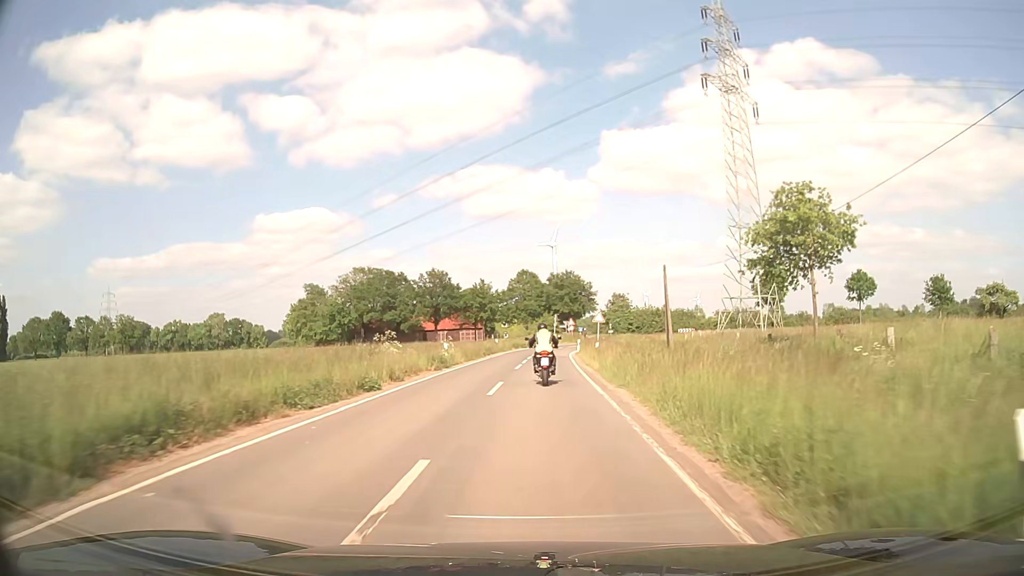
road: secondary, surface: asphalt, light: Day
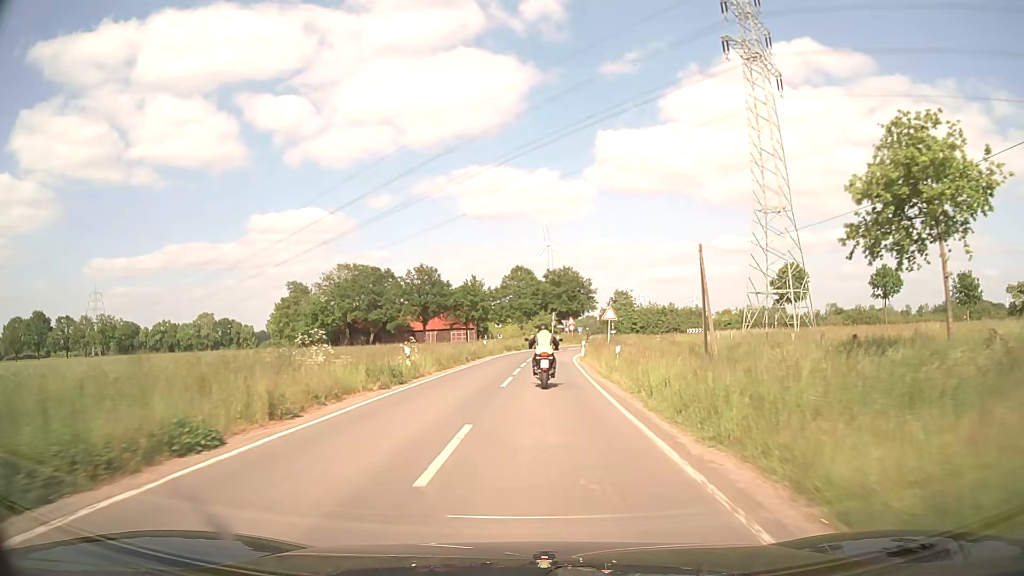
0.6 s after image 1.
(+0.1, +9.1) m; 0°
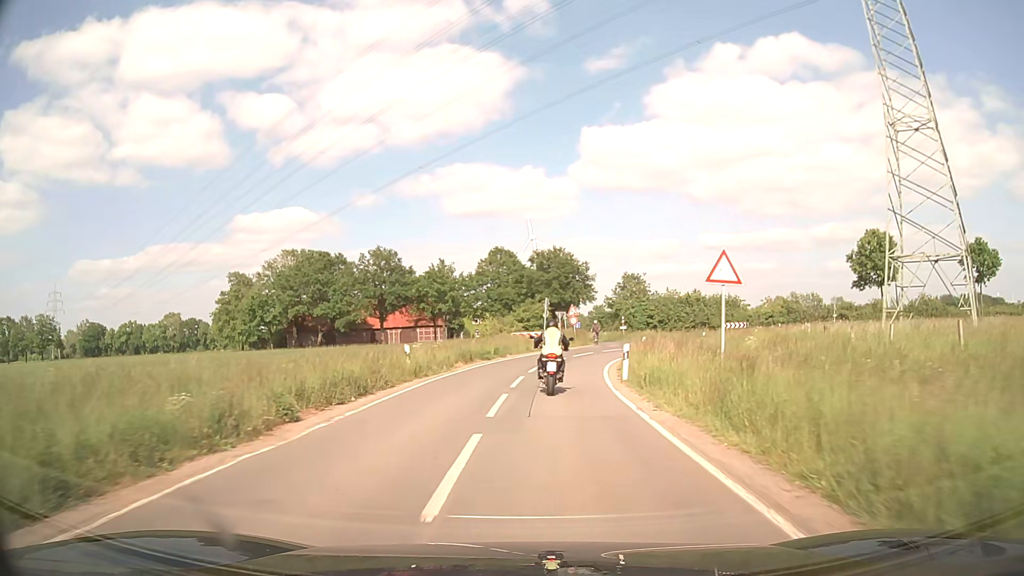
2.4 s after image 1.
(+0.3, +25.2) m; +1°
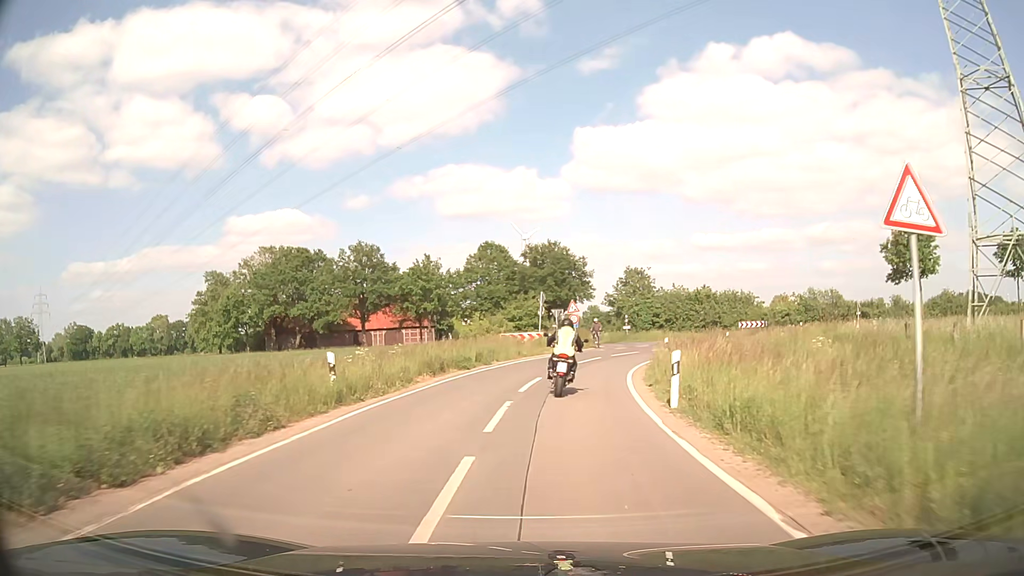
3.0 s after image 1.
(0.0, +7.6) m; 0°
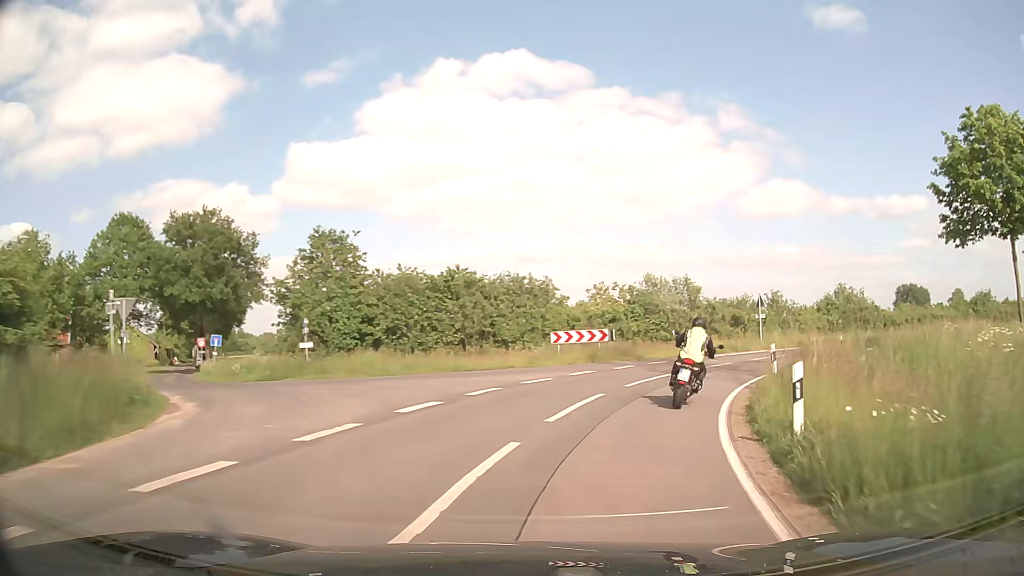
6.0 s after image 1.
(+5.1, +35.0) m; +24°
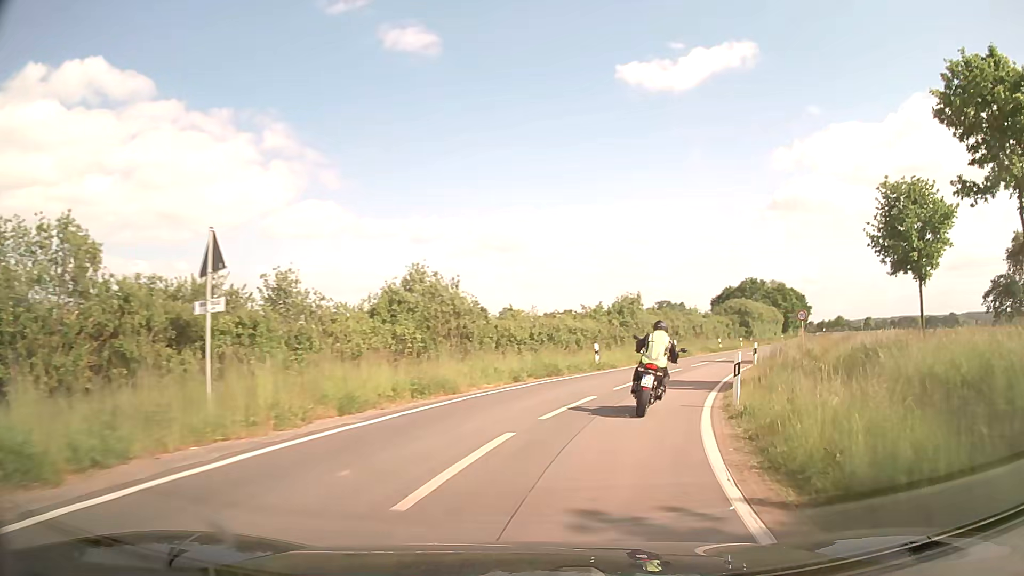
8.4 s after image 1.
(+9.7, +26.6) m; +40°
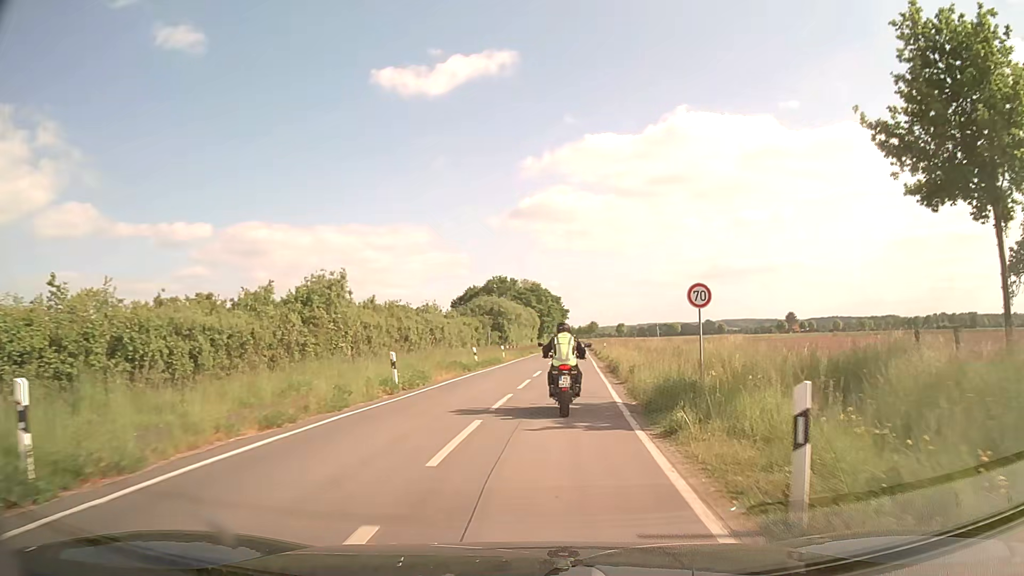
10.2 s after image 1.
(+4.9, +21.9) m; +23°
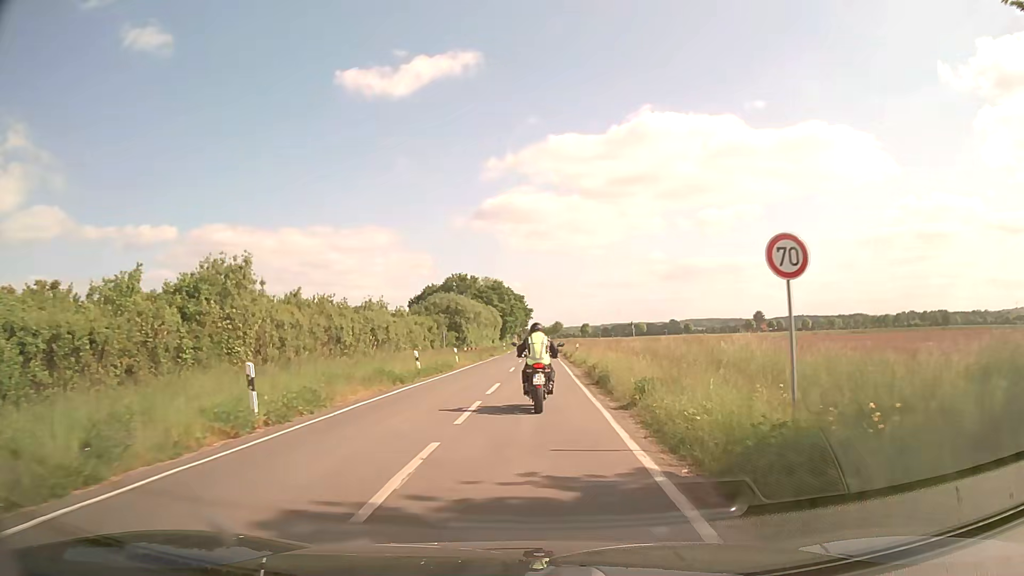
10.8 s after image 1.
(+0.3, +7.9) m; +4°
(0, +10) (0, +20) (+1, +30) (+1, +40) (+1, +50) (+1, +60) (+1, +70) (+2, +80) (+2, +90) (+2, +100) m
